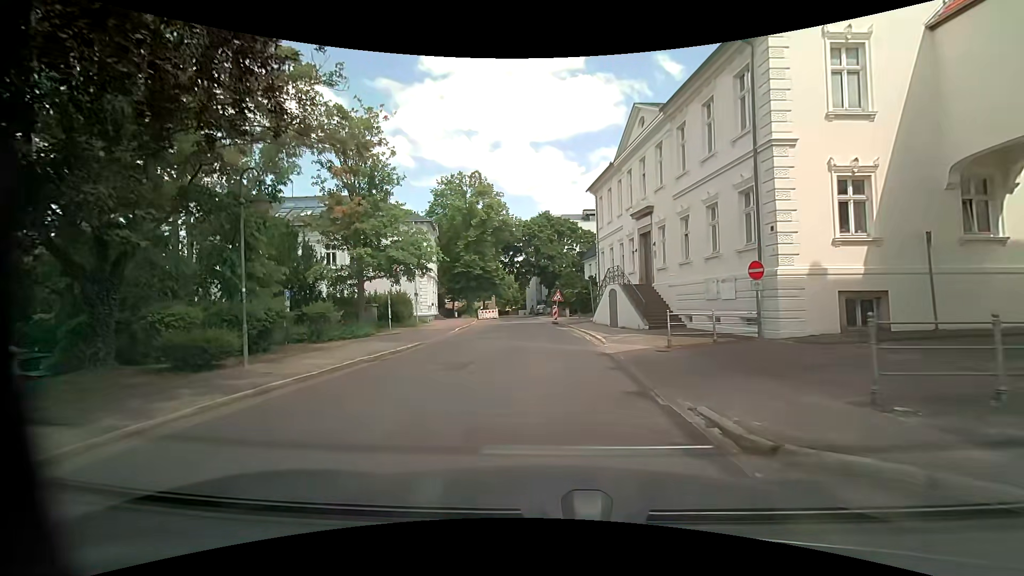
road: residential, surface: asphalt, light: Day
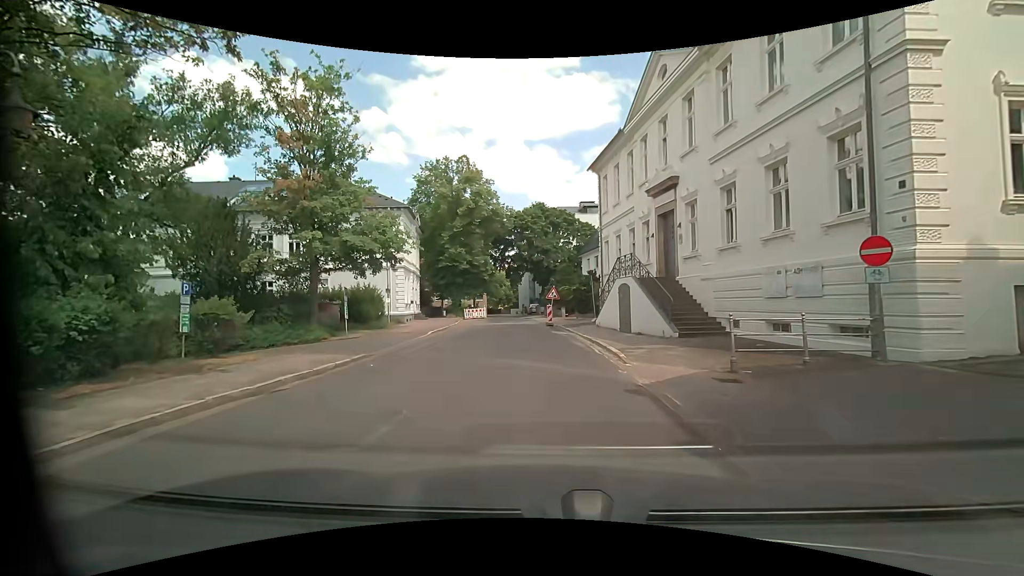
(+0.1, +5.7) m; 0°
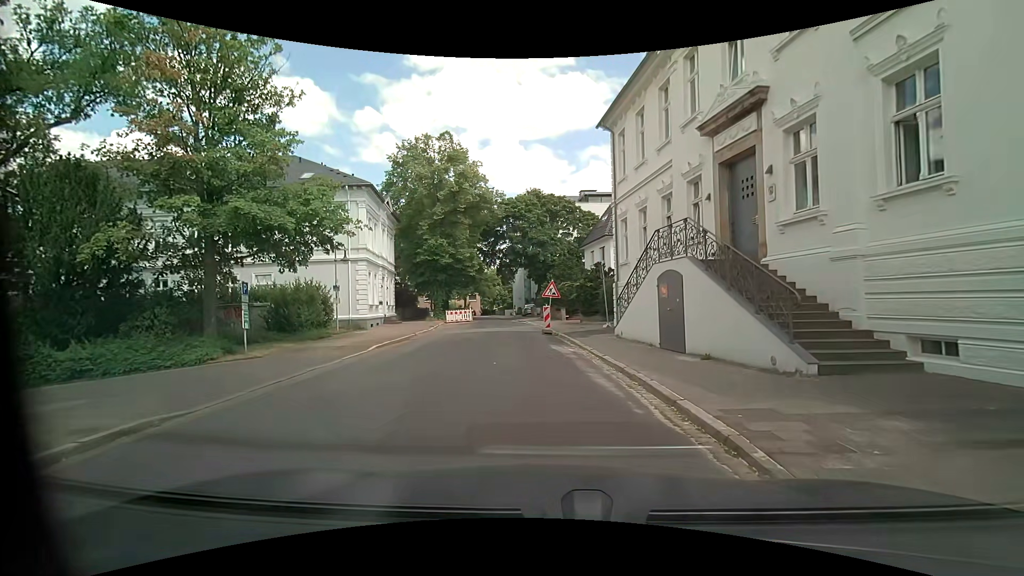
(+0.2, +7.9) m; +2°
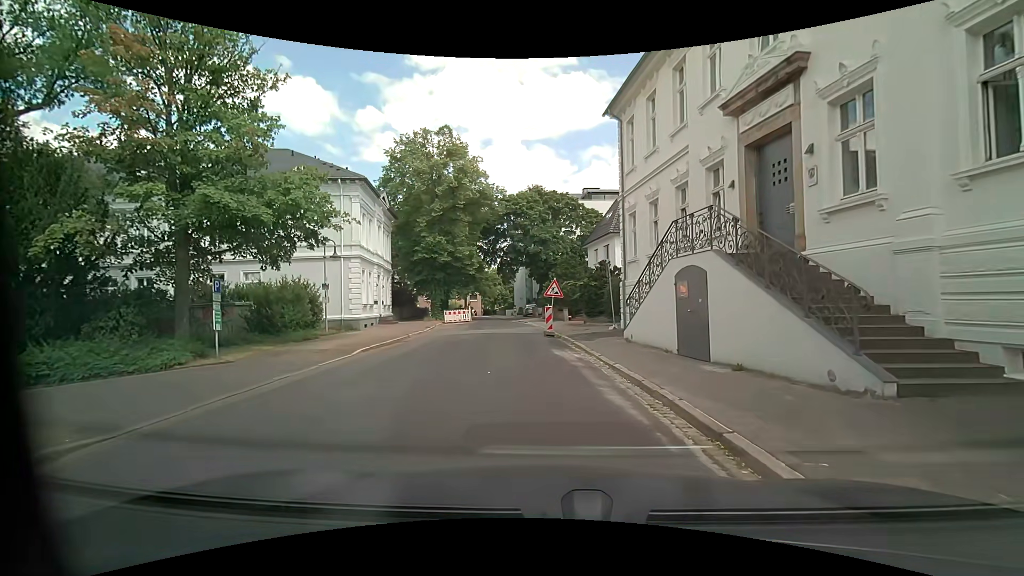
(0.0, +1.6) m; +1°
